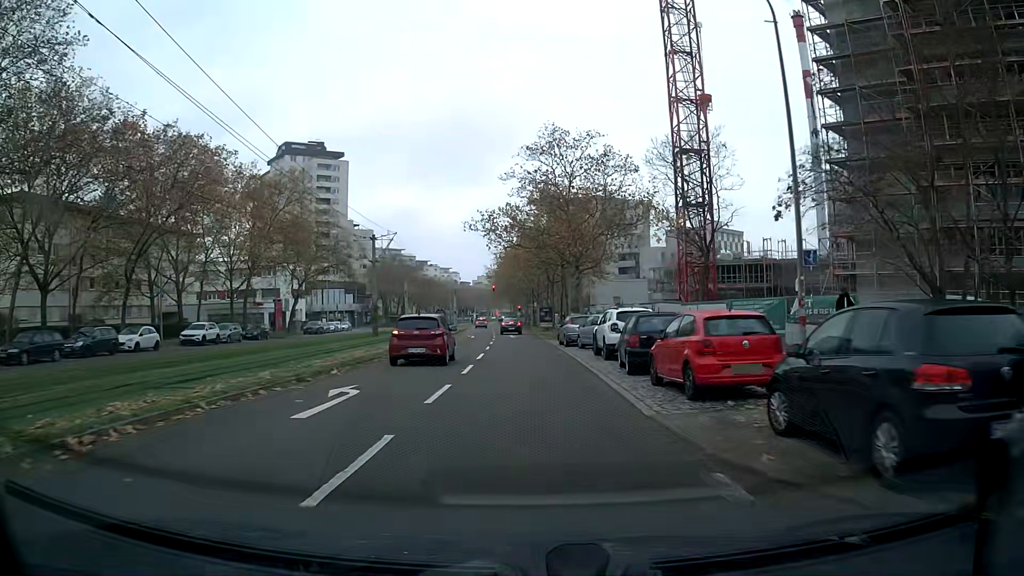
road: tertiary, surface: asphalt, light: Day
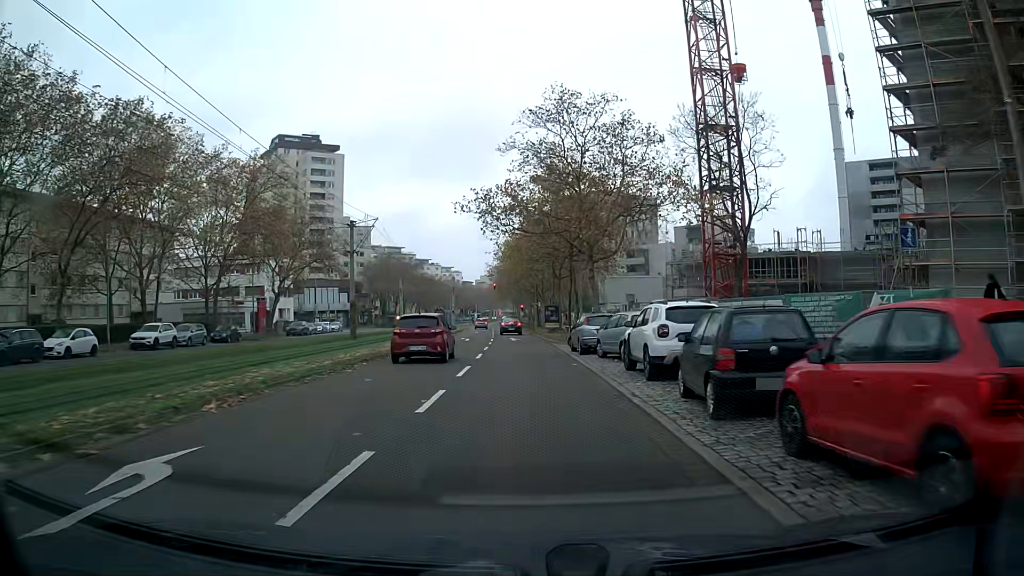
(0.0, +7.2) m; 0°
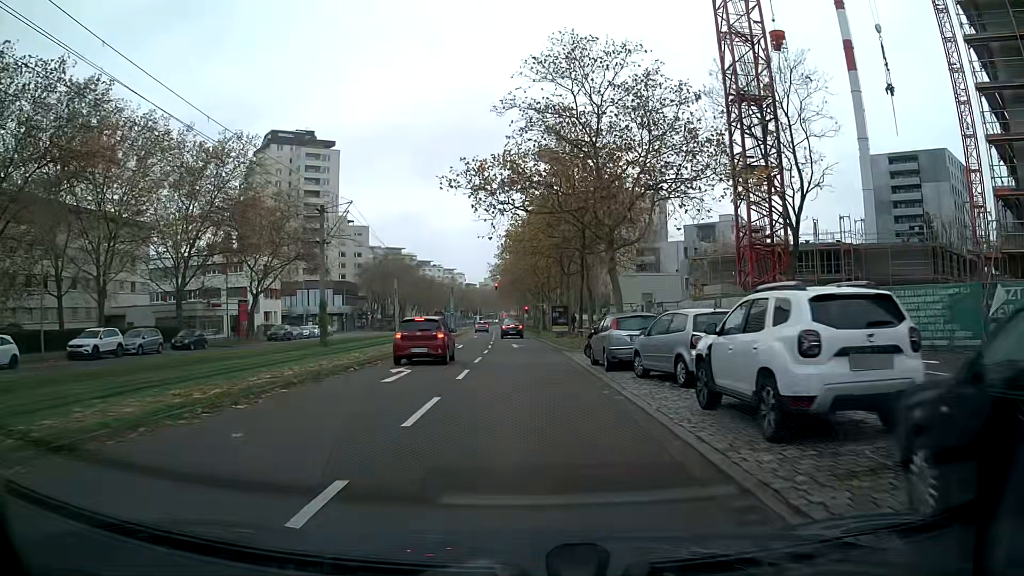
(0.0, +7.1) m; 0°
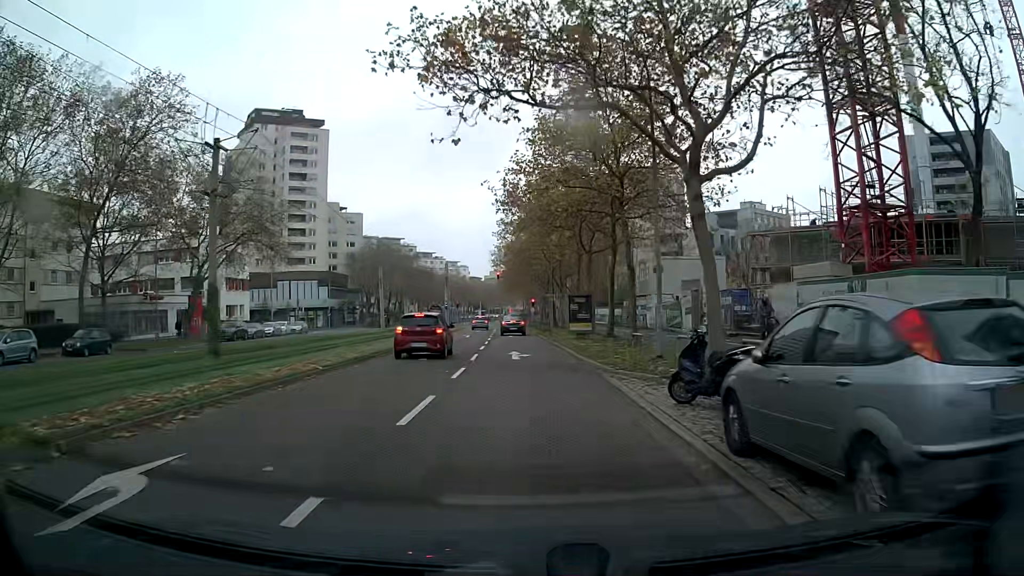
(0.0, +13.5) m; 0°
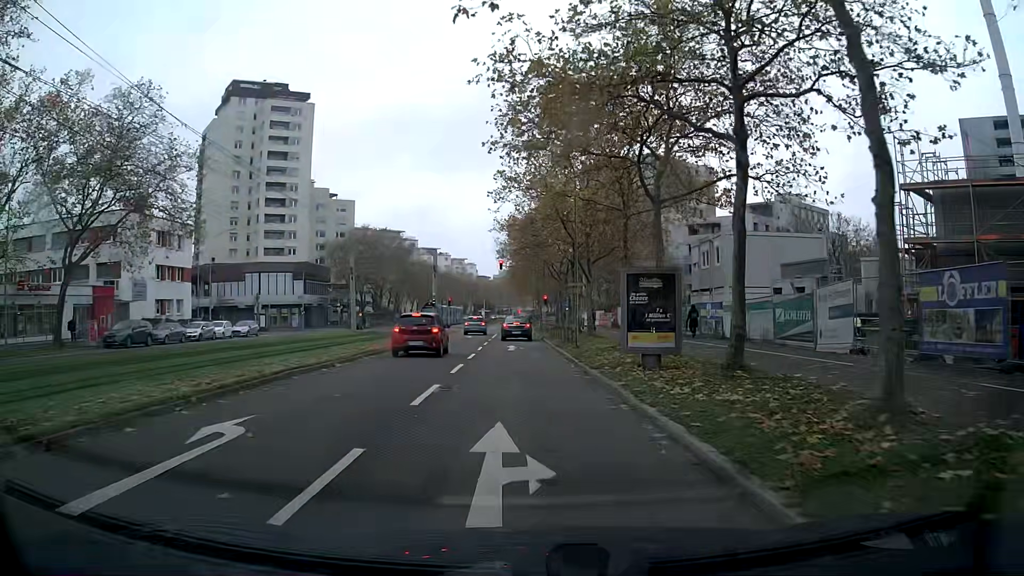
(-0.1, +17.4) m; -1°
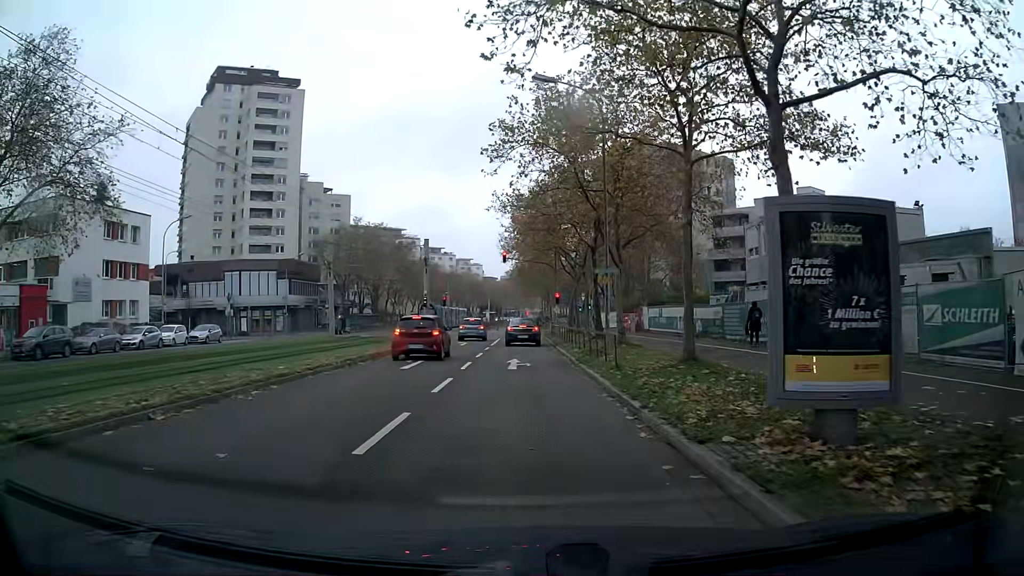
(-0.1, +9.5) m; -1°
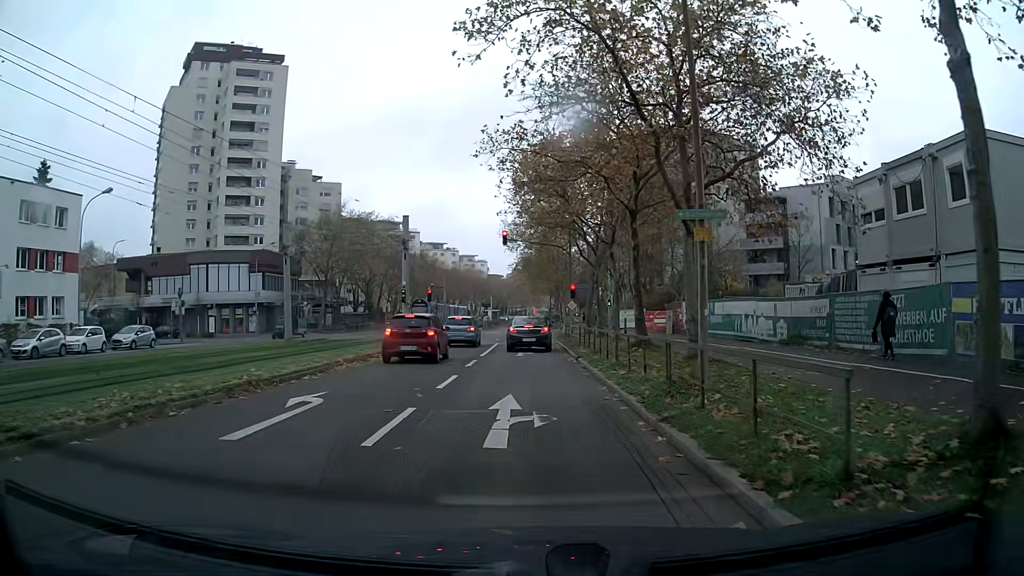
(0.0, +11.4) m; 0°
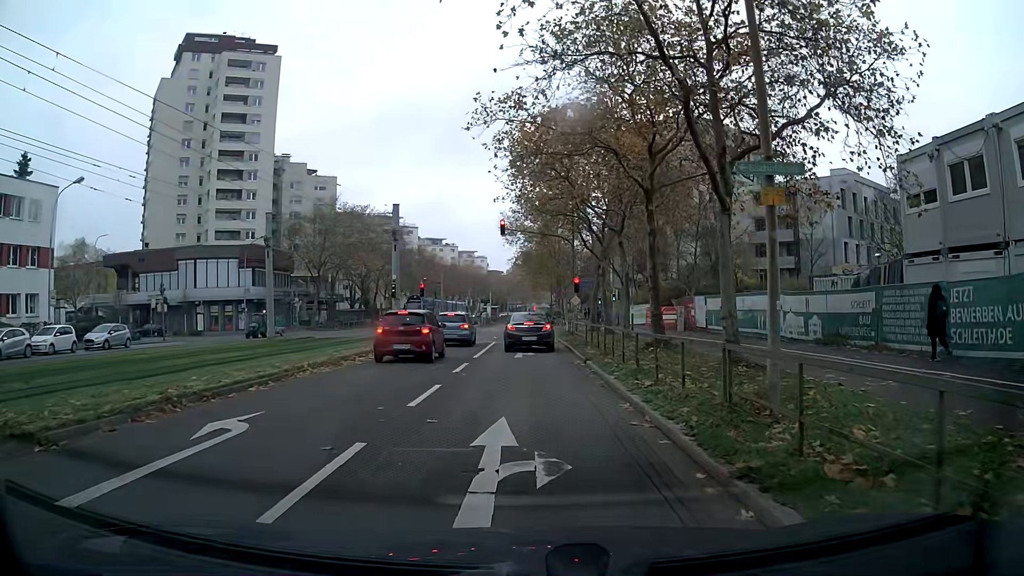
(0.0, +3.1) m; 0°
(0, +10) (0, +20) (0, +30) (0, +40) (0, +50) (0, +60) (0, +70) (0, +80) (0, +90) (0, +100) m
